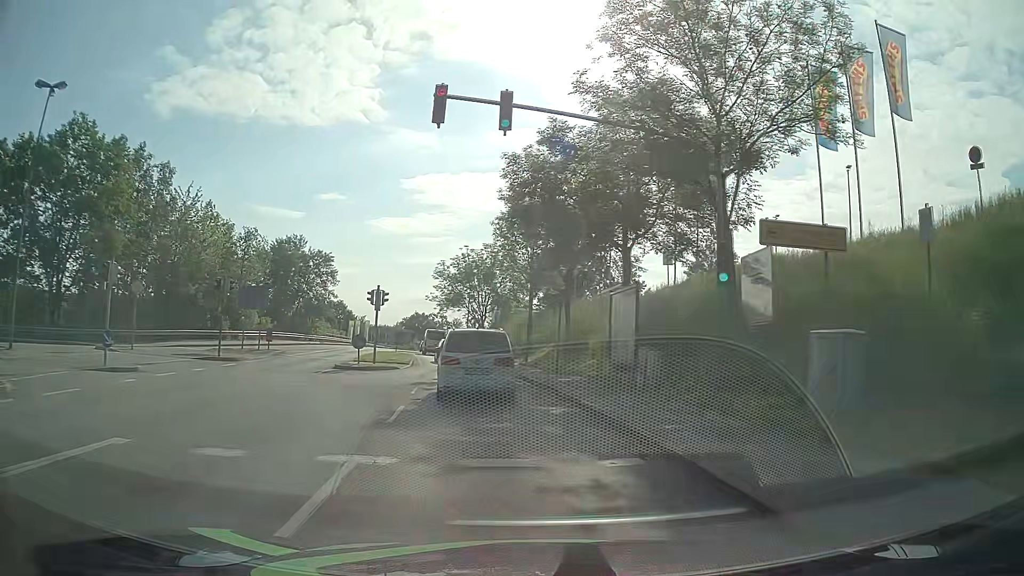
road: tertiary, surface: asphalt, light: Day
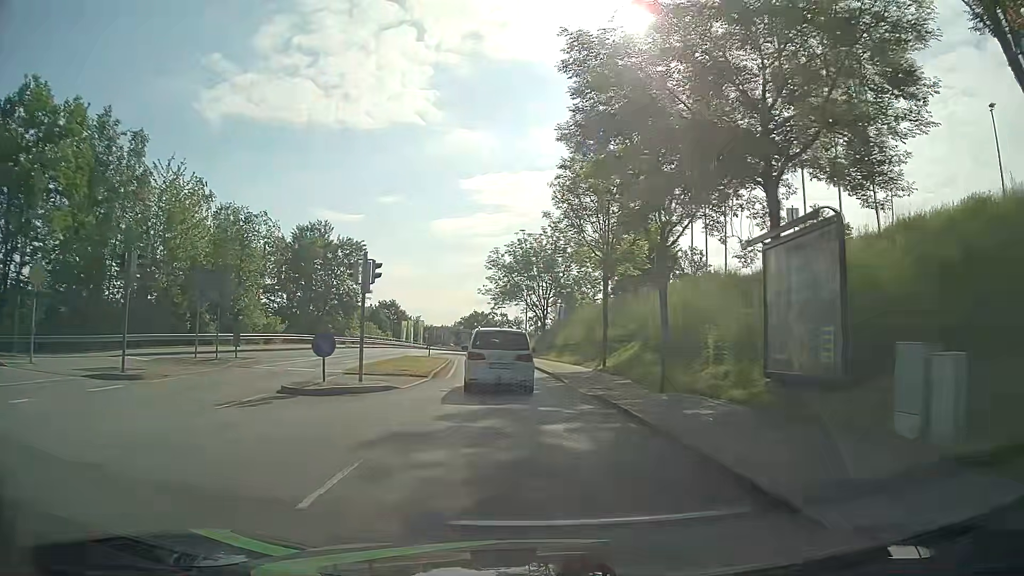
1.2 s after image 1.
(-0.5, +11.9) m; -6°
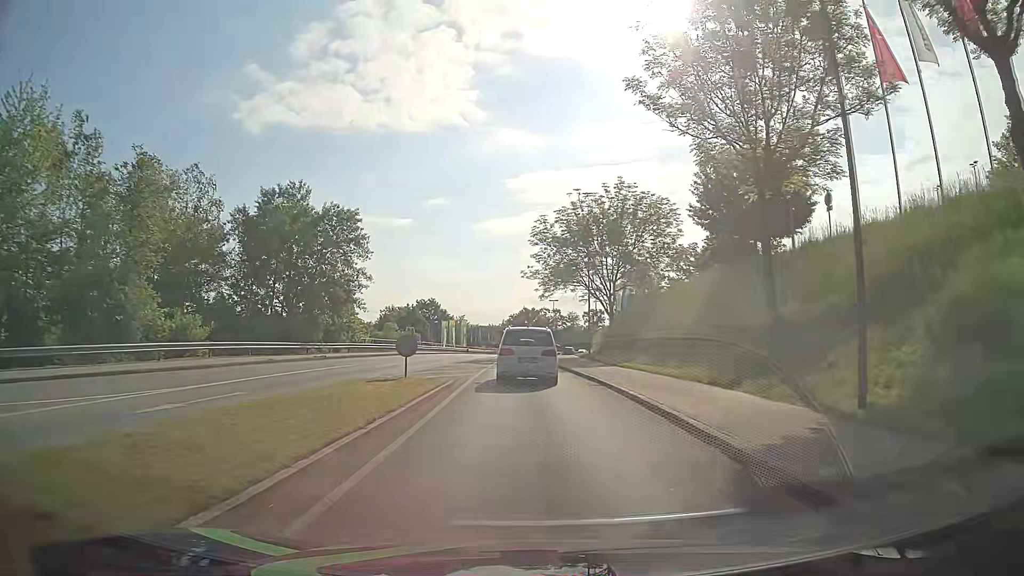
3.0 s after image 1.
(-0.8, +19.8) m; -4°
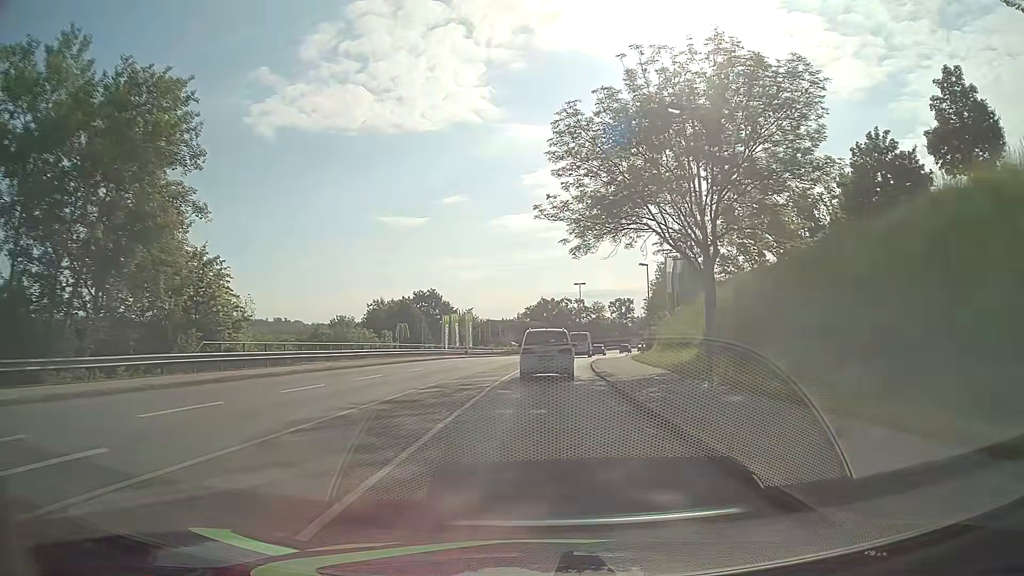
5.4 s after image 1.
(-0.7, +28.2) m; -2°
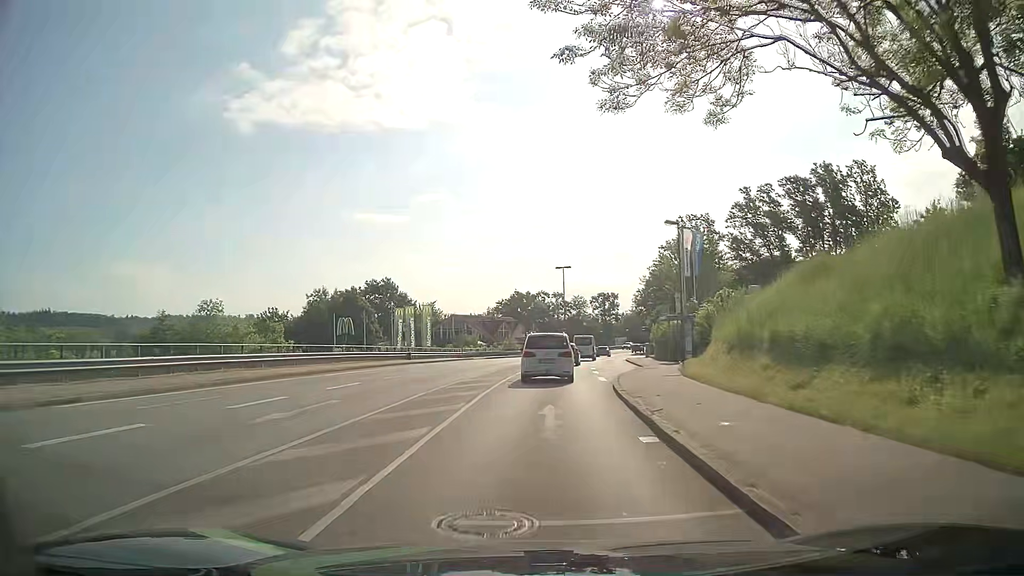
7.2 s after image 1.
(+0.3, +21.6) m; +2°
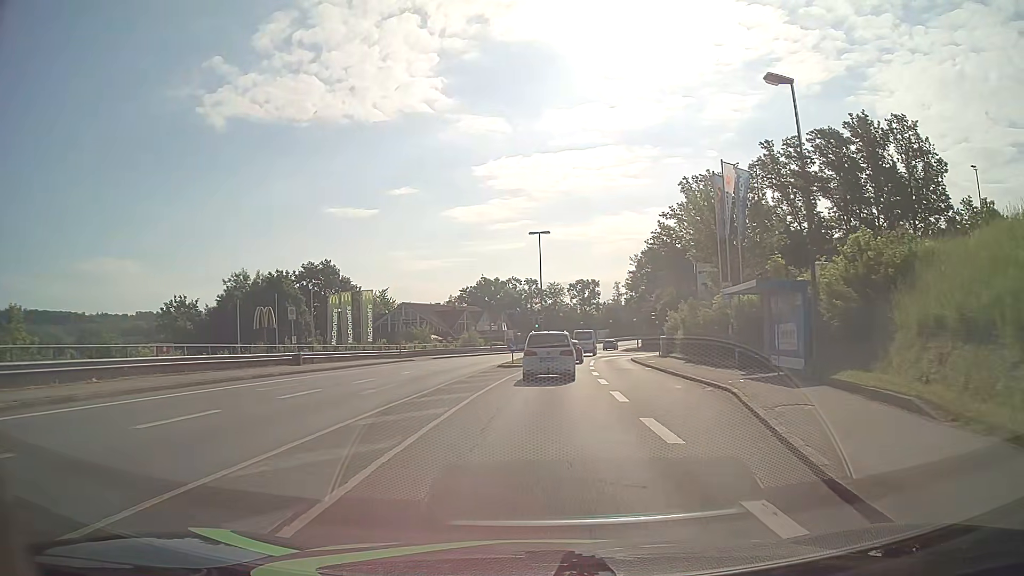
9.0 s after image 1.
(+0.4, +21.1) m; +2°
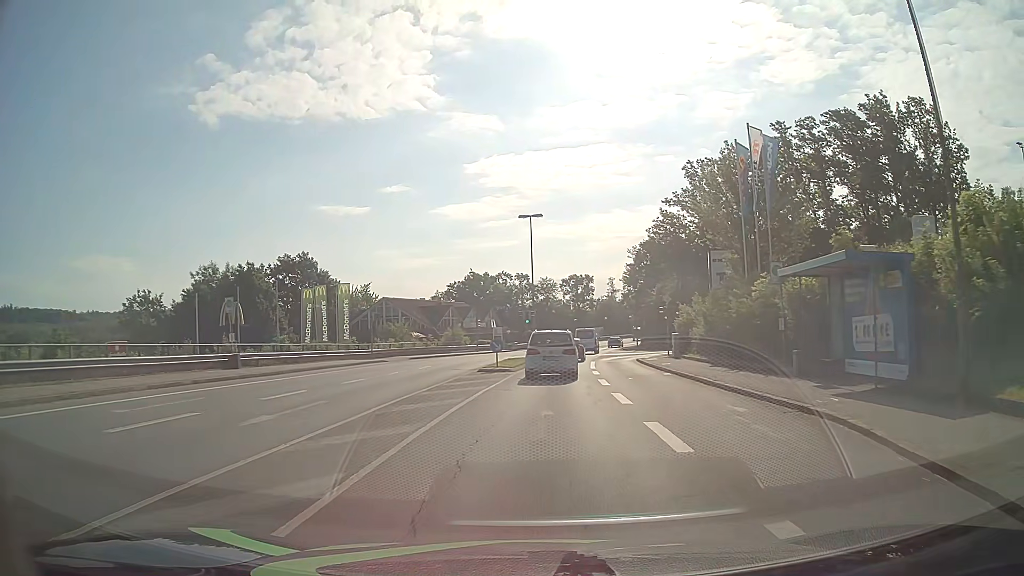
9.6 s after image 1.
(0.0, +6.8) m; +1°
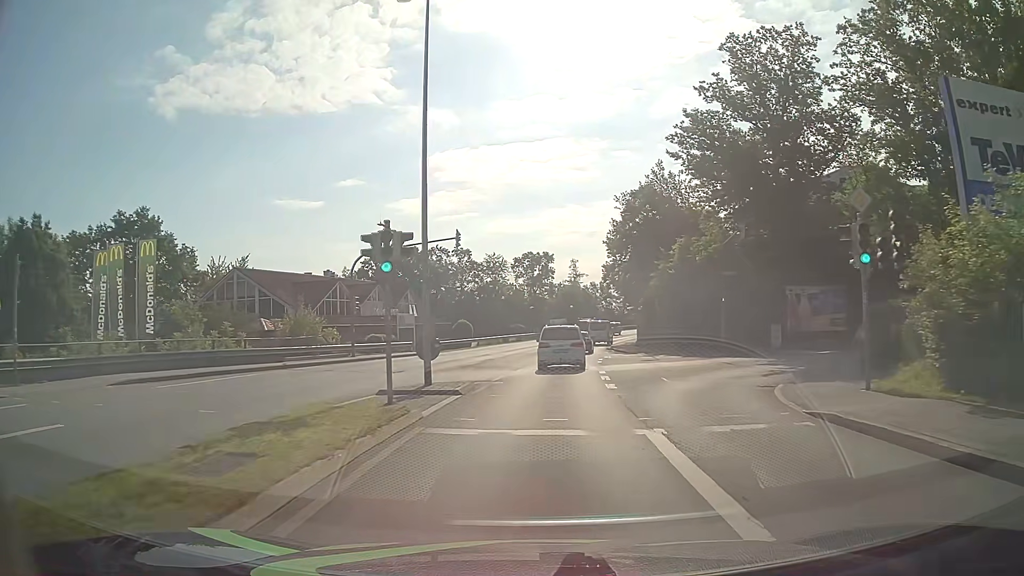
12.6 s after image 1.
(+1.1, +32.7) m; +4°
(0, +10) (0, +20) (+1, +30) (+2, +40) (+3, +50) (+5, +60) (+7, +70) (+9, +79) (+12, +89) (+15, +98) m
